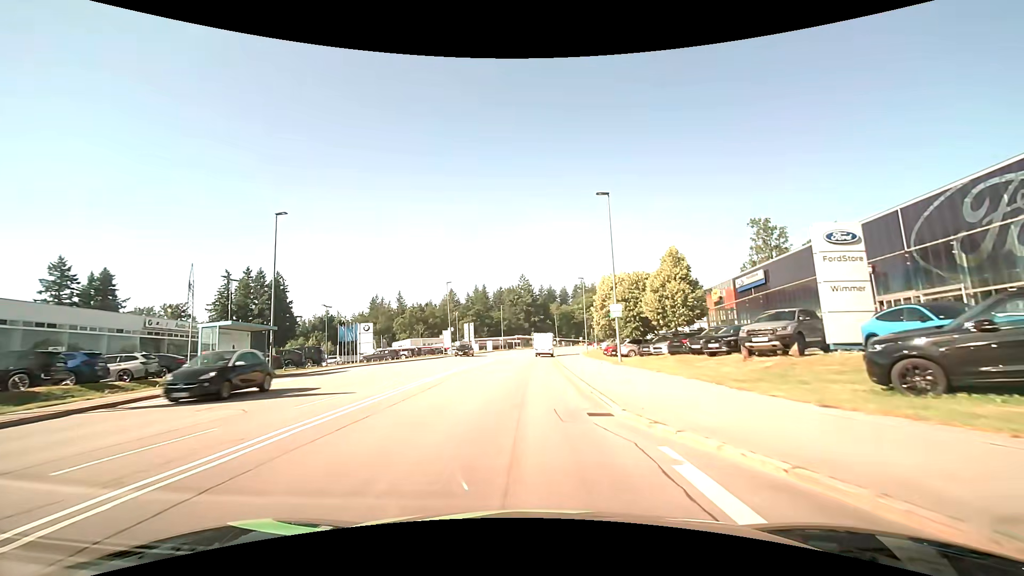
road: secondary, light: Day
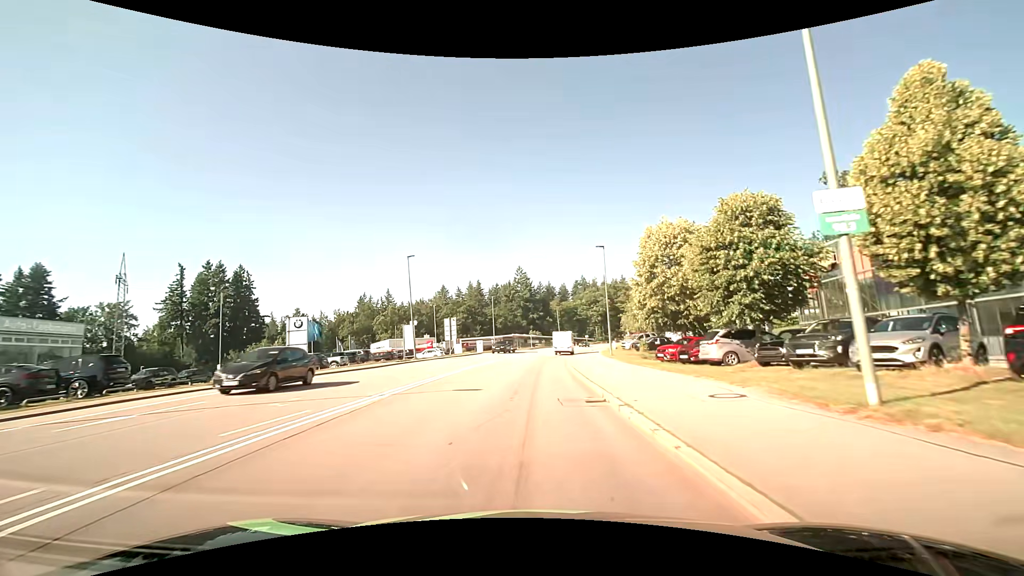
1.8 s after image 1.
(-0.4, +21.6) m; -1°
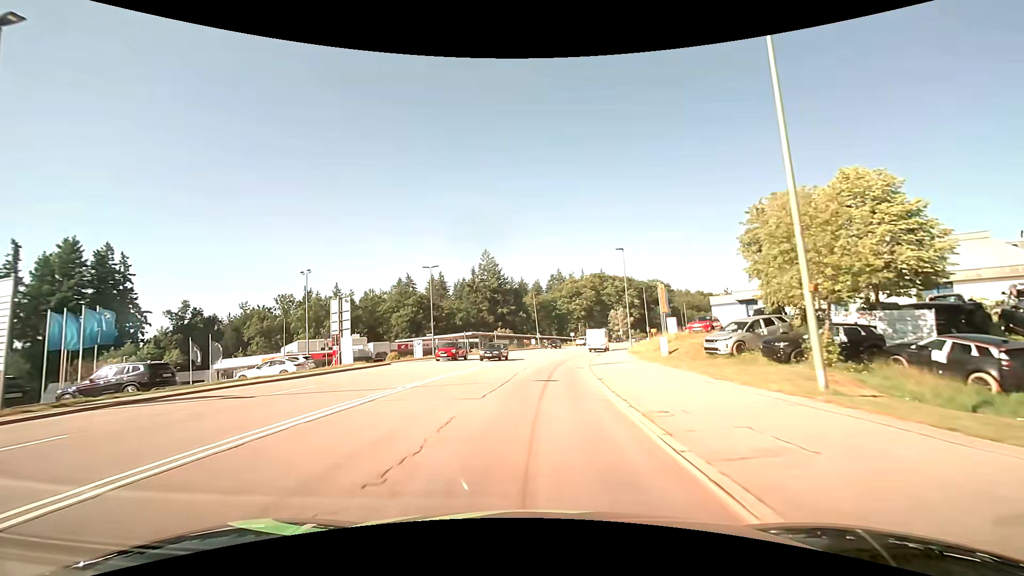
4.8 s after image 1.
(+0.9, +36.8) m; +3°
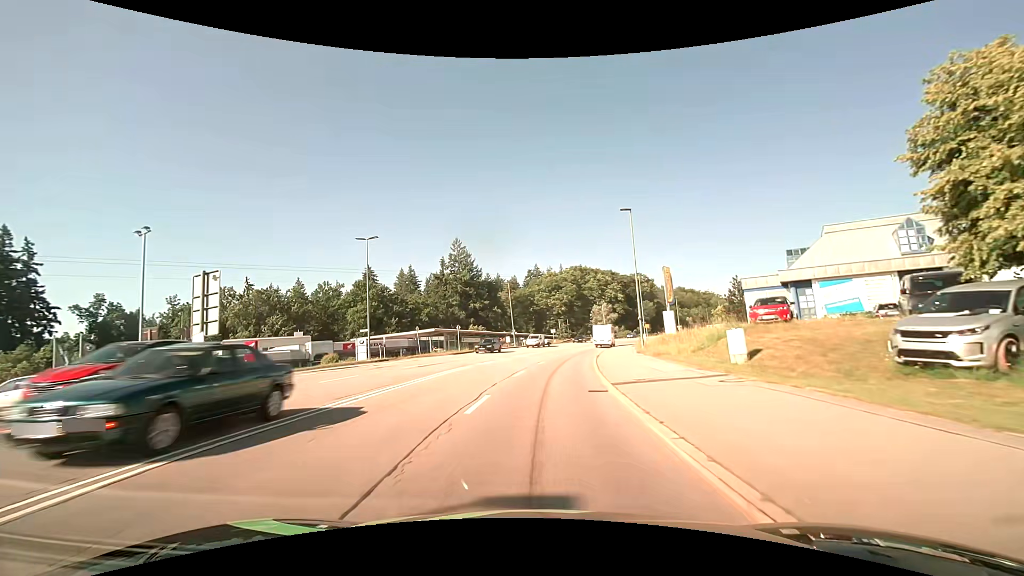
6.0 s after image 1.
(+0.4, +14.7) m; +3°
(0, +10) (+1, +20) (+2, +30) (+3, +40) (+5, +50) (+7, +59) (+9, +69) (+12, +79) (+16, +88) (+20, +97) m
